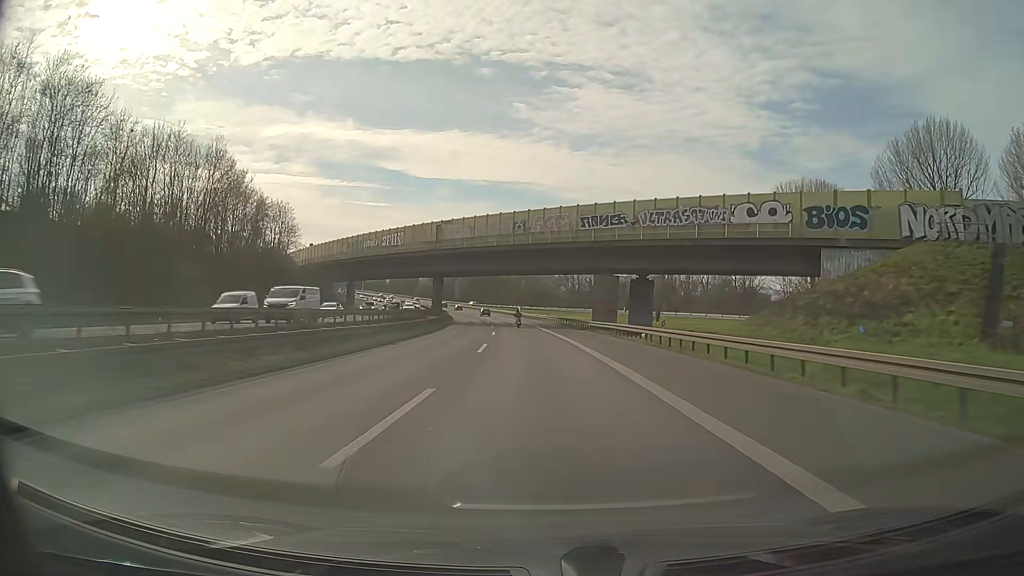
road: motorway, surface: asphalt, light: Day
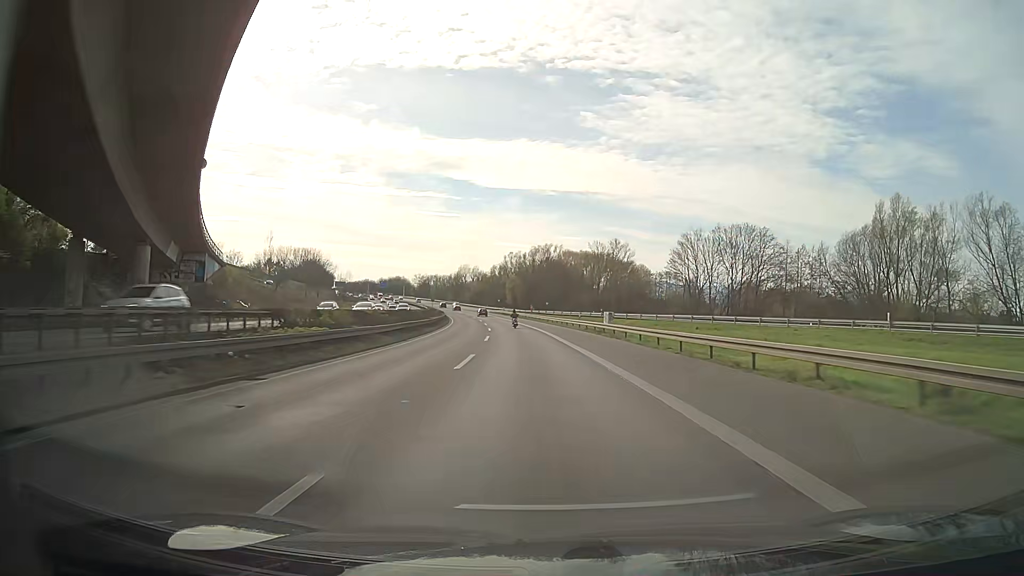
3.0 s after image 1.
(-4.2, +78.8) m; -5°
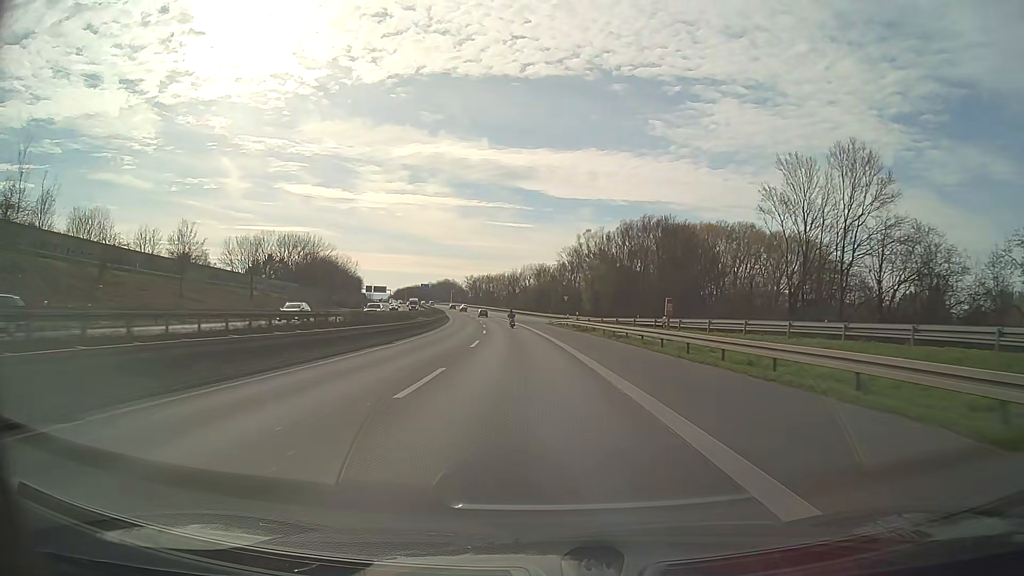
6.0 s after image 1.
(-4.9, +78.1) m; -7°
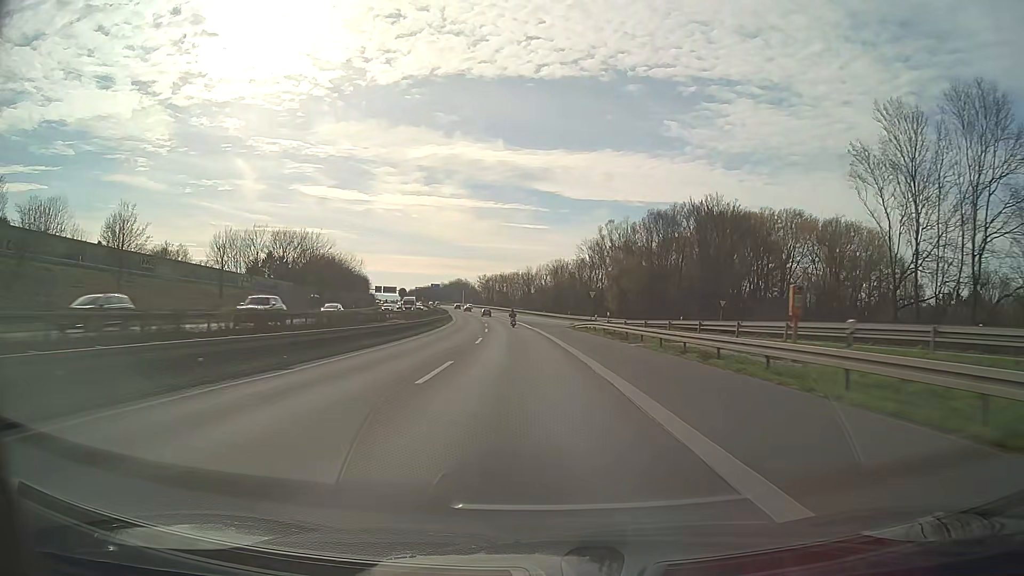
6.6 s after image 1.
(-0.2, +15.6) m; -1°
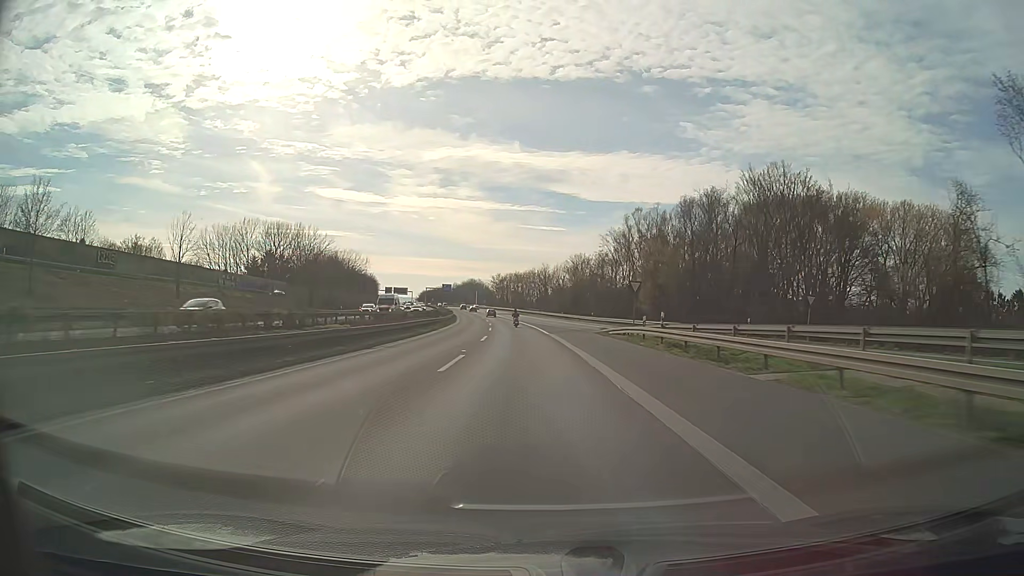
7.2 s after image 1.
(-0.2, +15.6) m; -2°
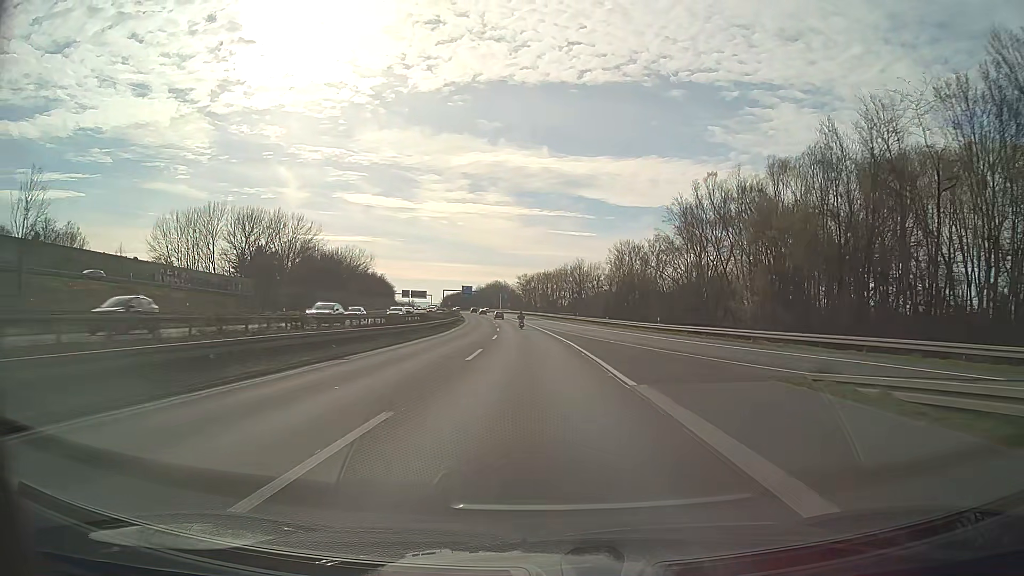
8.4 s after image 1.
(-0.7, +31.2) m; -2°
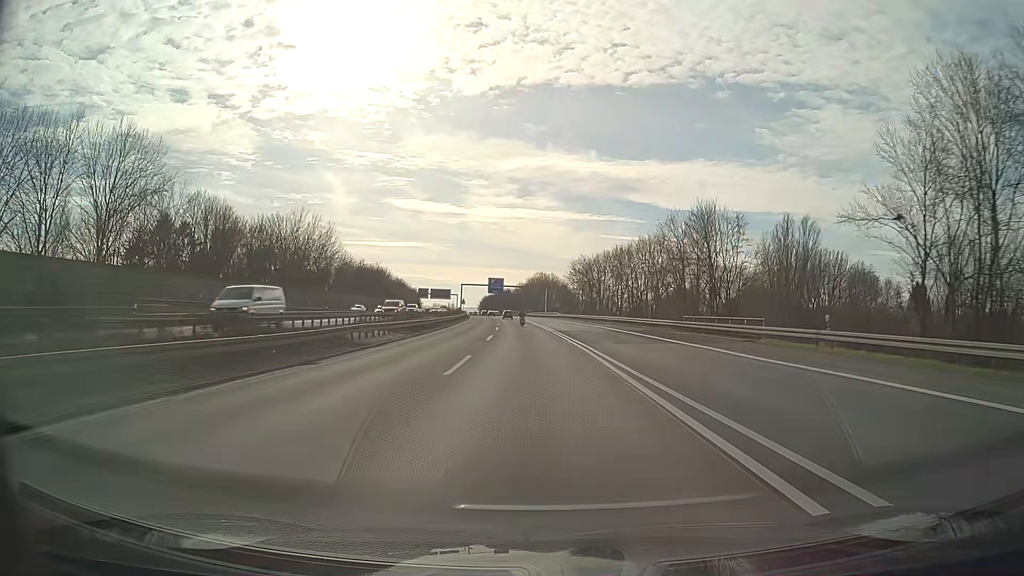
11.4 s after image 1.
(-3.3, +77.8) m; -5°
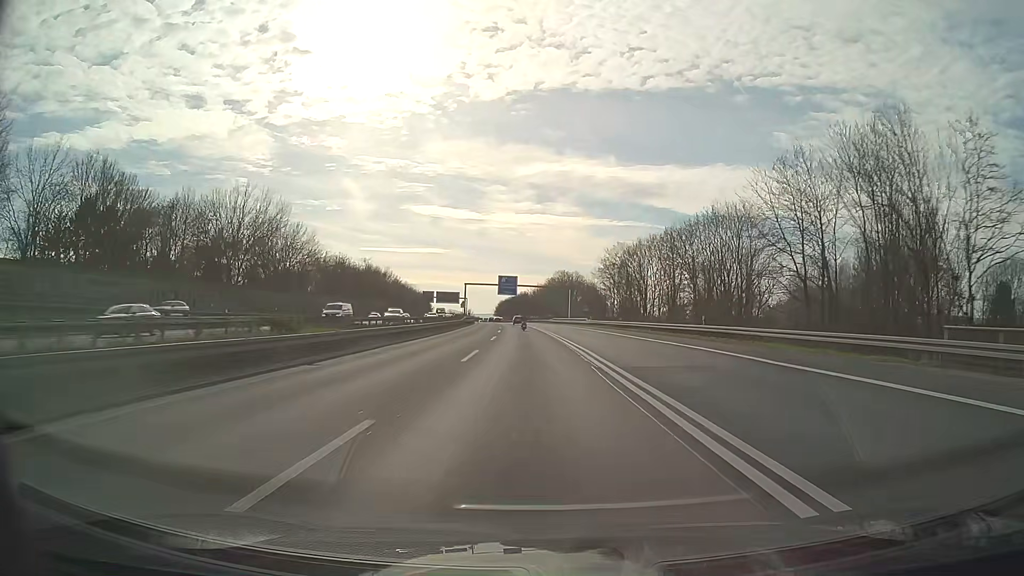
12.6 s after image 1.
(-0.4, +31.1) m; -2°
(0, +10) (0, +20) (0, +30) (-1, +40) (-1, +50) (-2, +60) (-2, +70) (-3, +80) (-3, +90) (-4, +100) m
